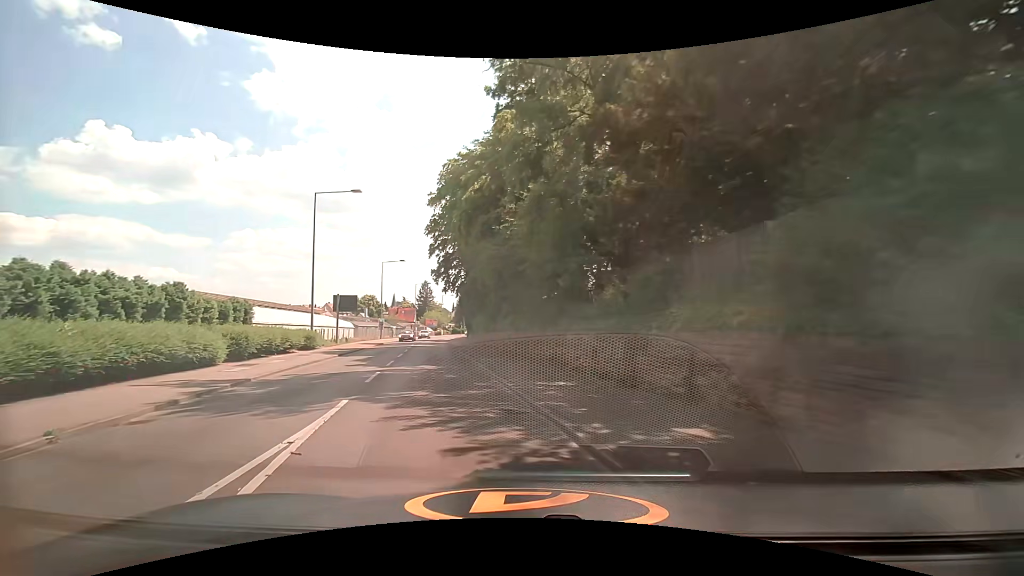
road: tertiary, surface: asphalt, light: Day
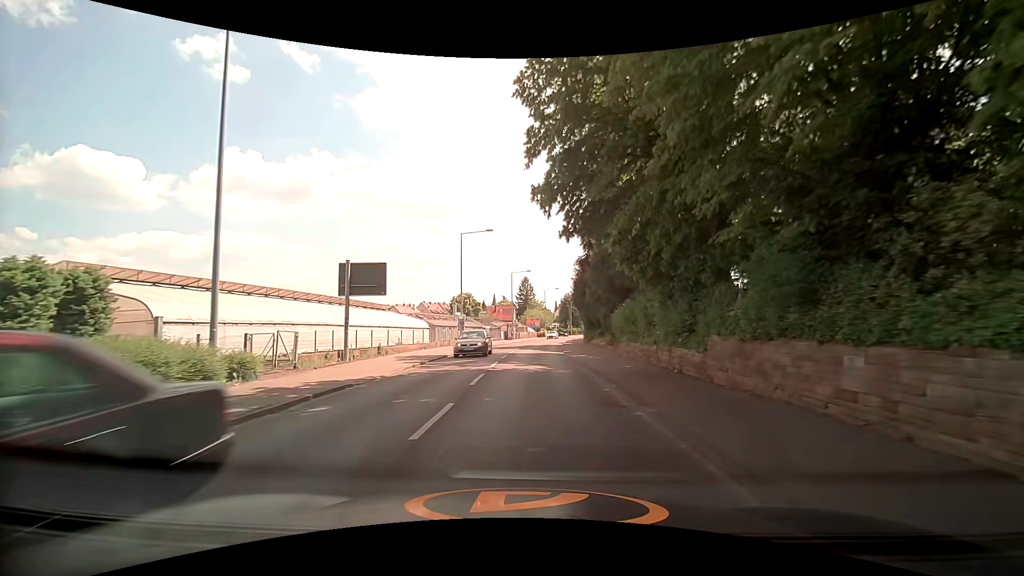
(-4.7, +24.5) m; -12°
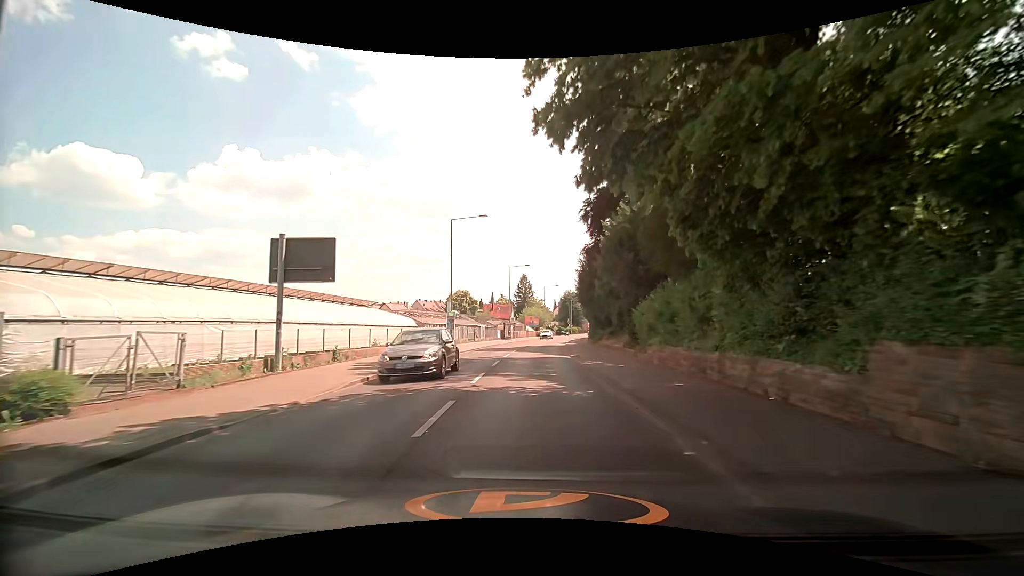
(0.0, +6.1) m; 0°
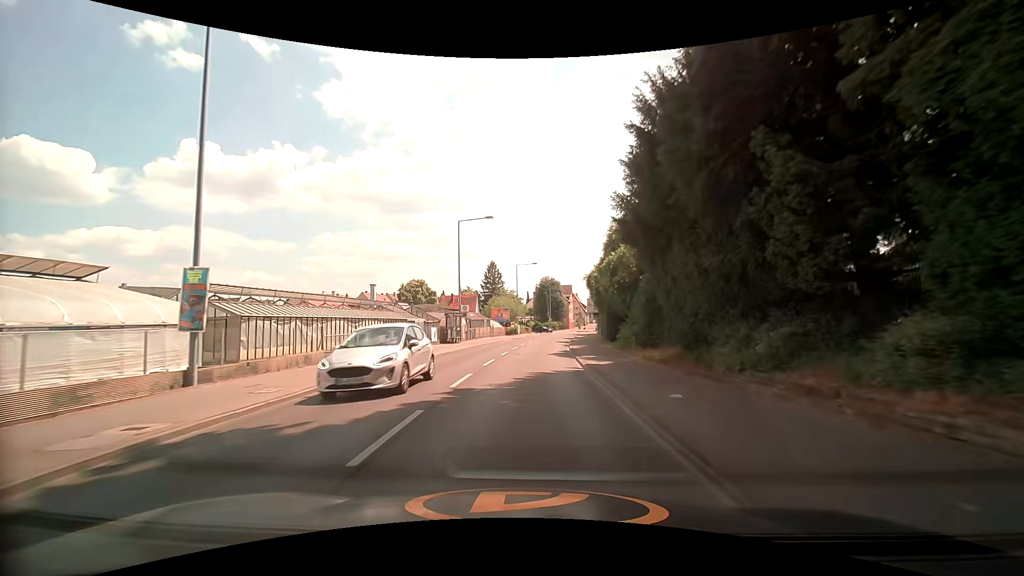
(+1.0, +31.4) m; +4°
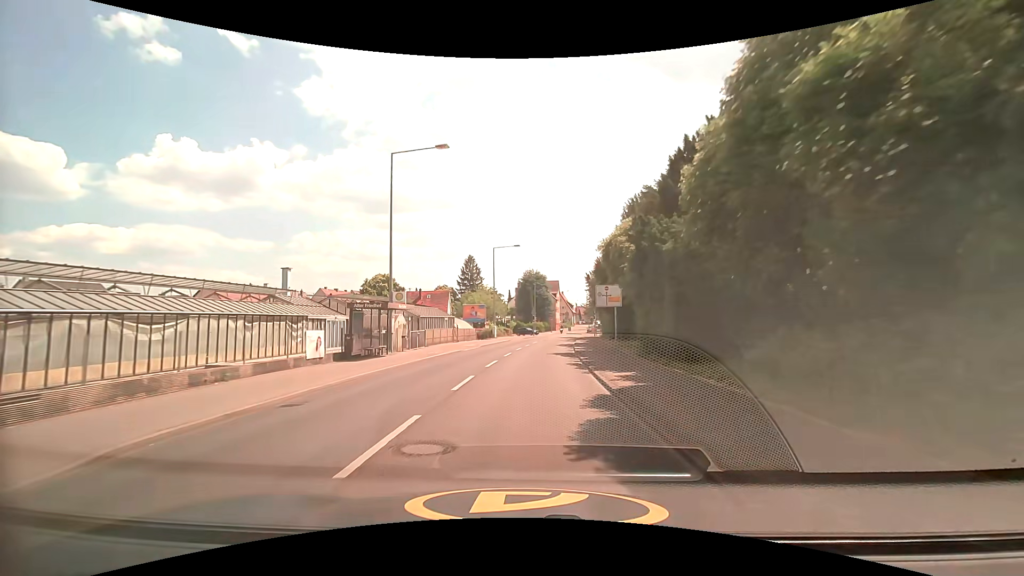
(+0.2, +18.5) m; +2°
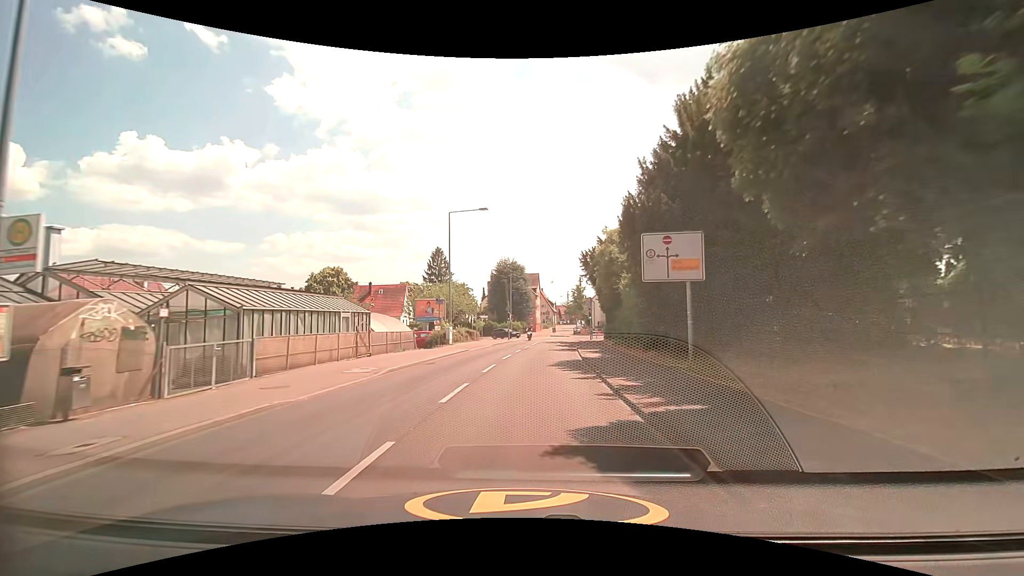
(+0.5, +19.7) m; +3°
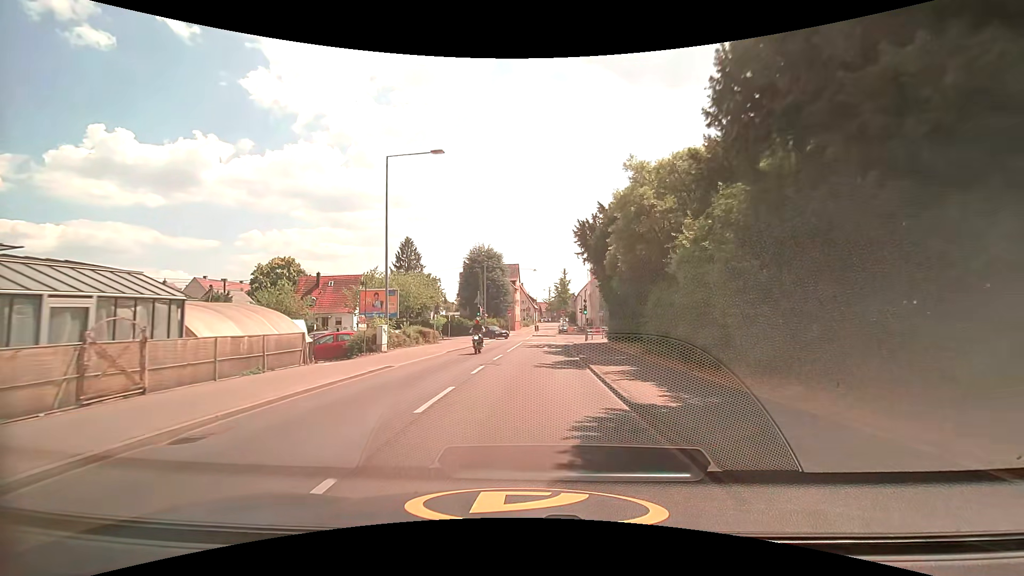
(+0.3, +13.4) m; +2°
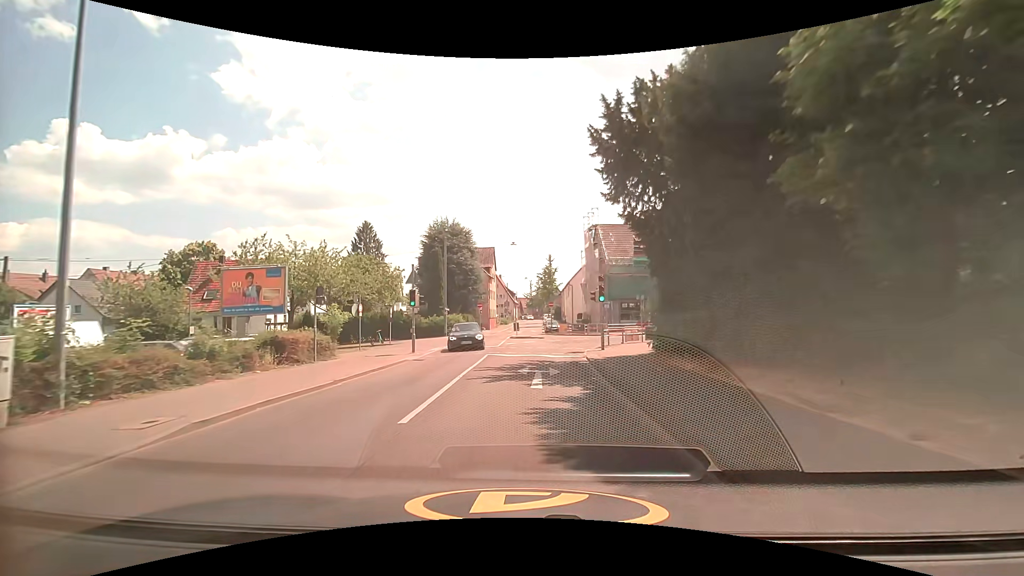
(+0.4, +18.4) m; +2°
